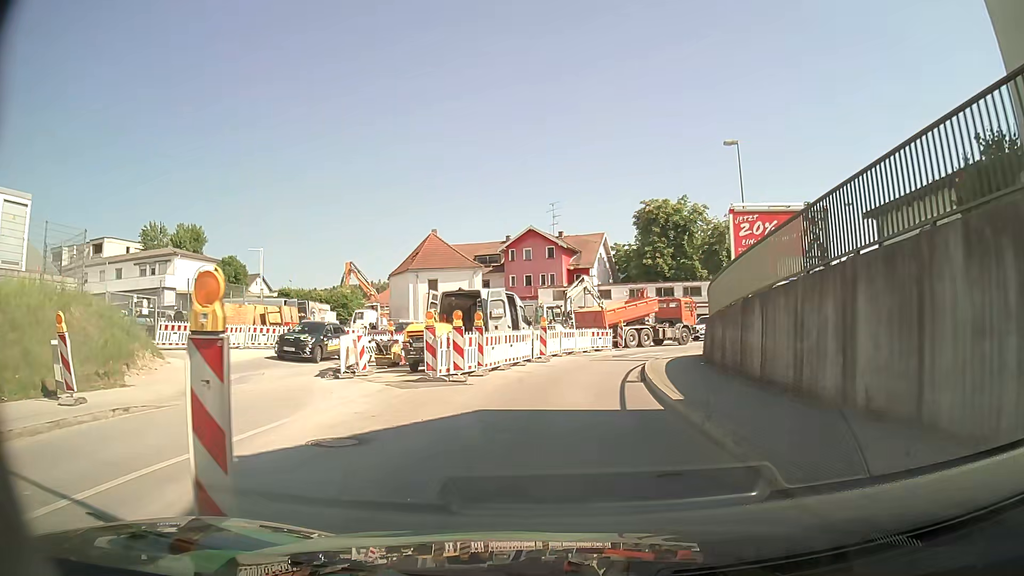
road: tertiary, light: Day
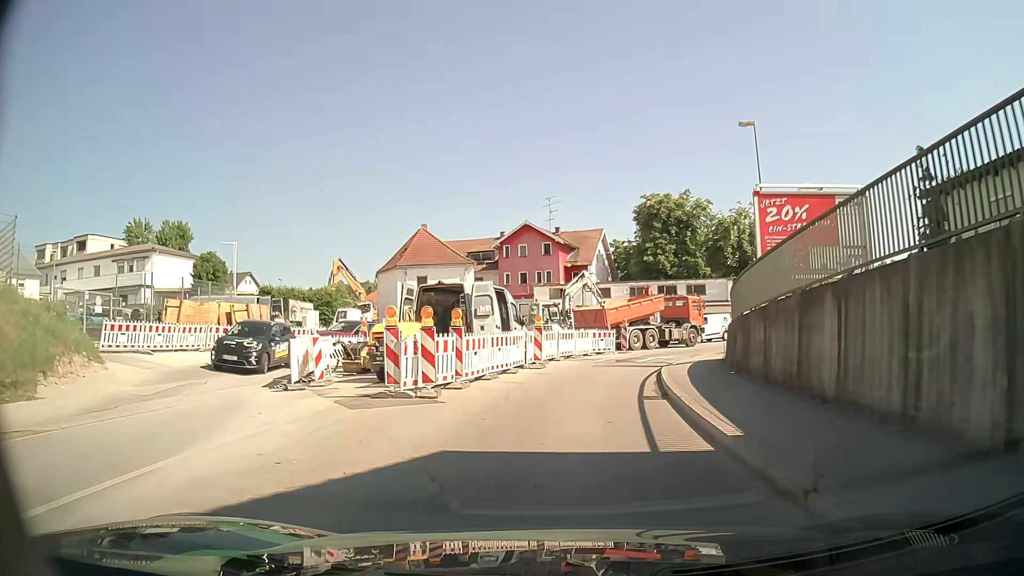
(0.0, +3.5) m; 0°
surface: asphalt
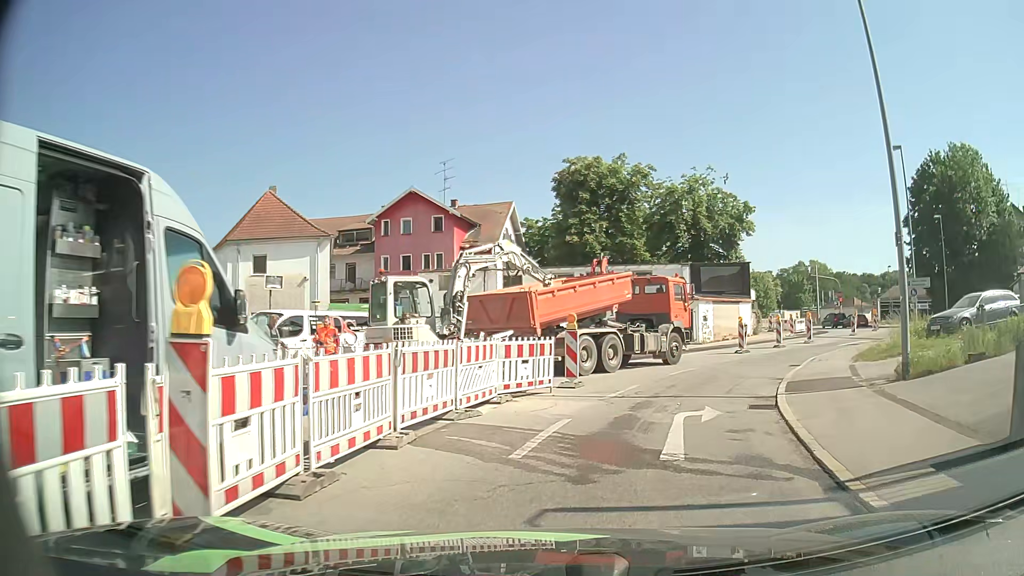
(+0.6, +17.6) m; +7°
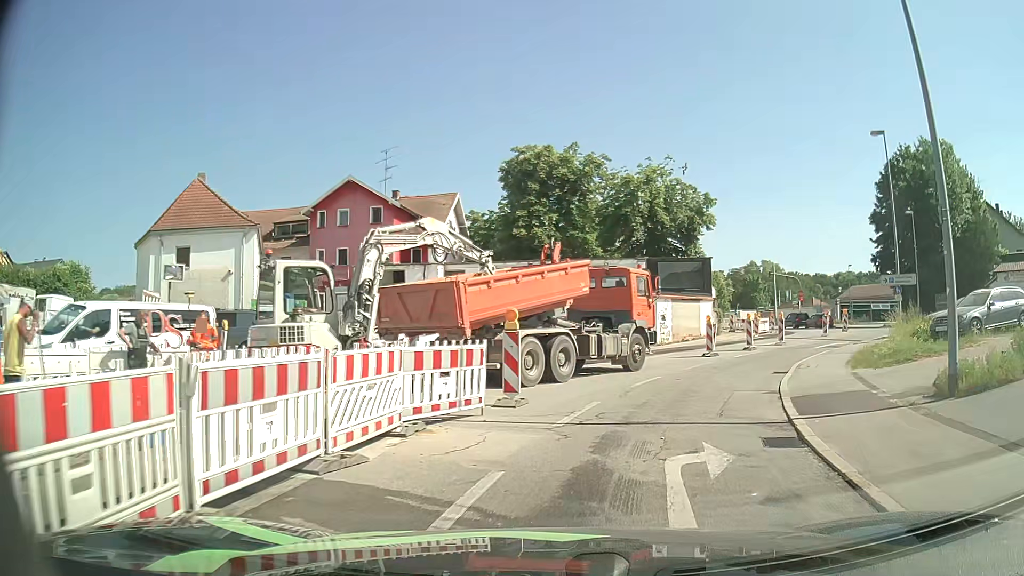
(+0.1, +3.6) m; +5°
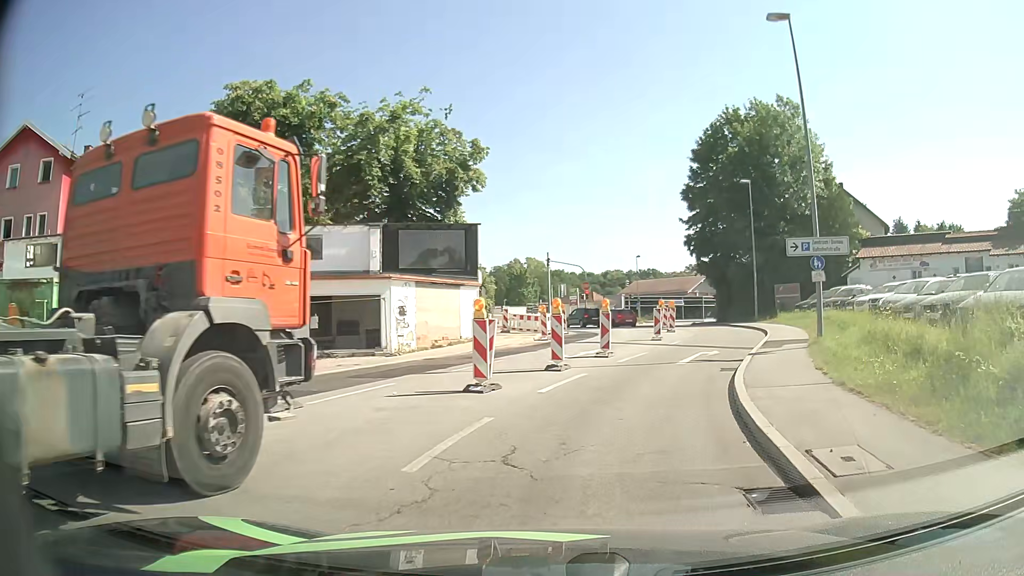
(+2.6, +14.5) m; +20°
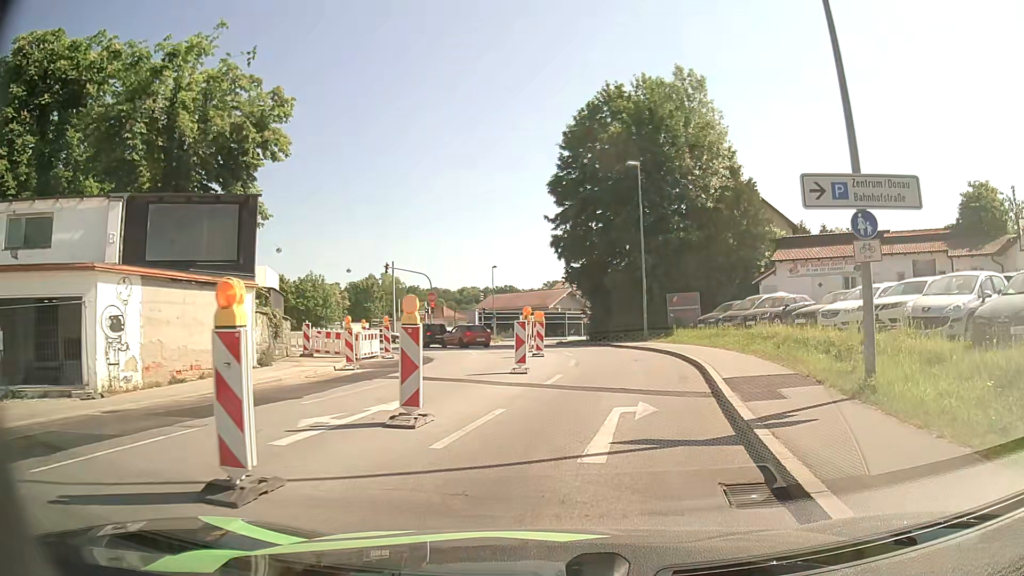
(+1.2, +10.5) m; +13°
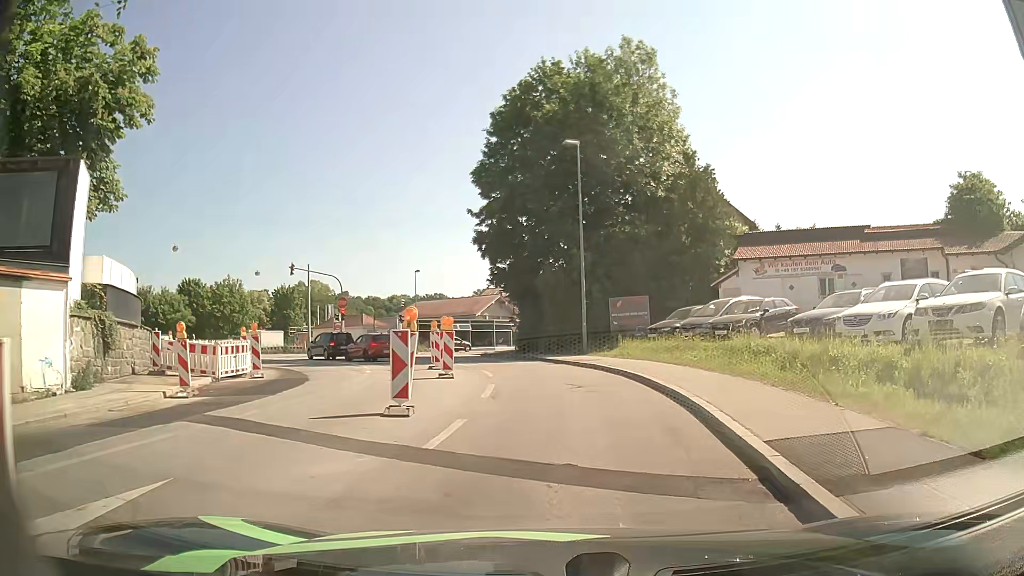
(+0.3, +6.3) m; +6°
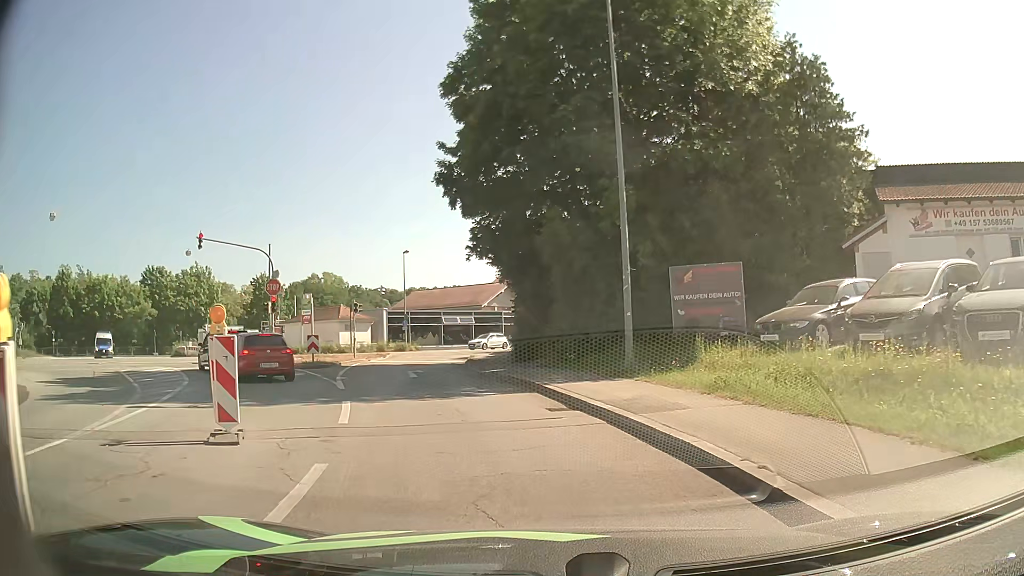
(+0.4, +15.4) m; -2°
(-1, +10) (-3, +20) (-5, +30) (-6, +39) (-6, +49) (-1, +58) (+5, +66) (+11, +74) (+17, +82) (+23, +90) m
